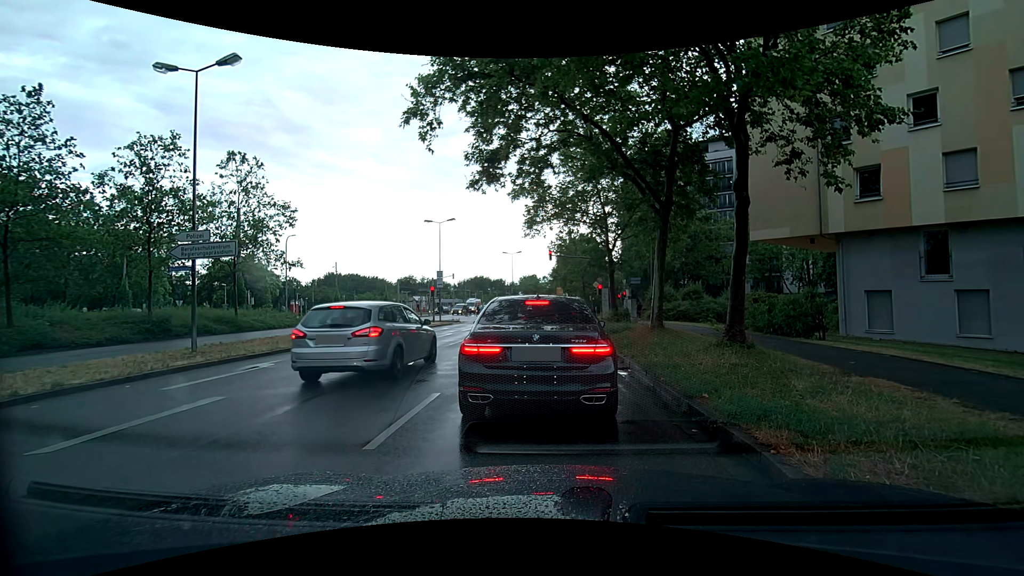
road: secondary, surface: asphalt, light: Day
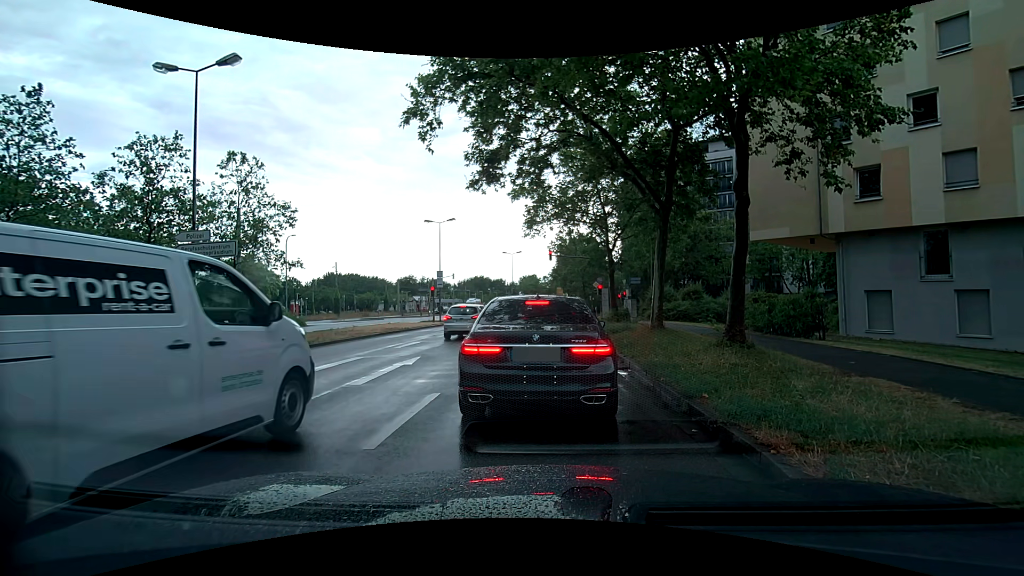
(0.0, 0.0) m; 0°
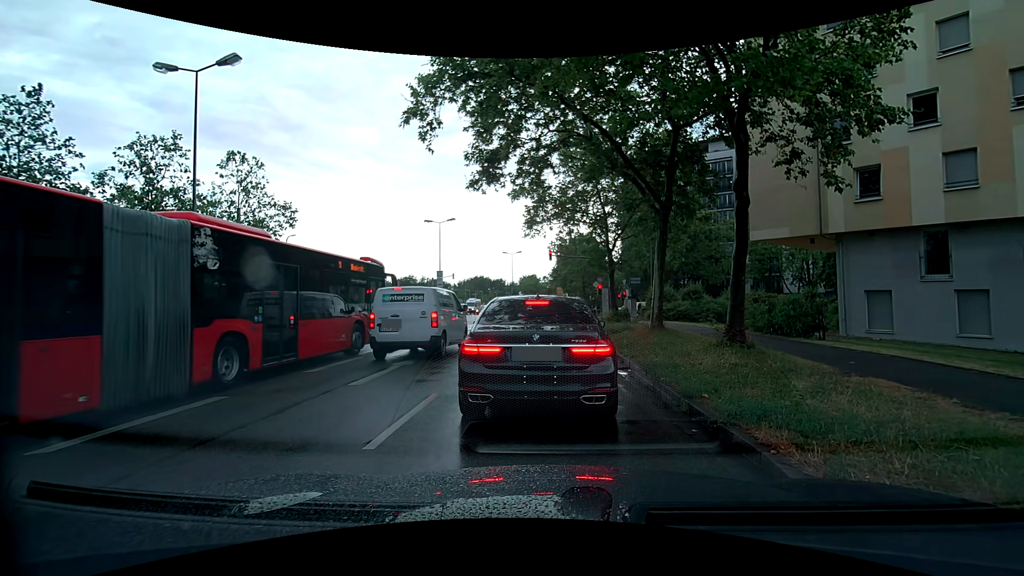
(0.0, 0.0) m; 0°
(0, +10) (0, +20) (0, +30) (0, +40) (0, +50) (+1, +60) (+1, +70) (+2, +80) (+2, +90) (+3, +100) m
